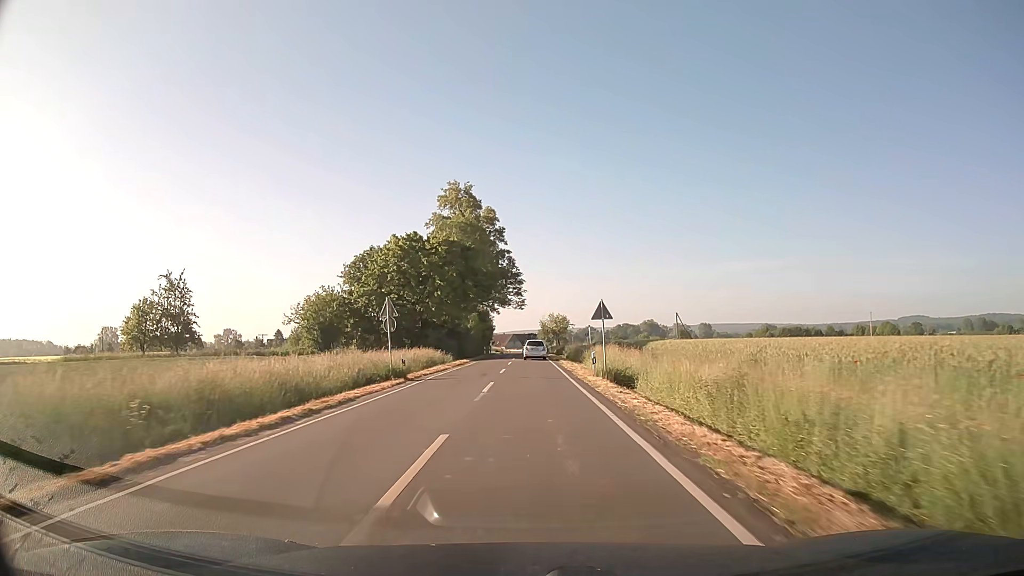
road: secondary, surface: asphalt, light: Day
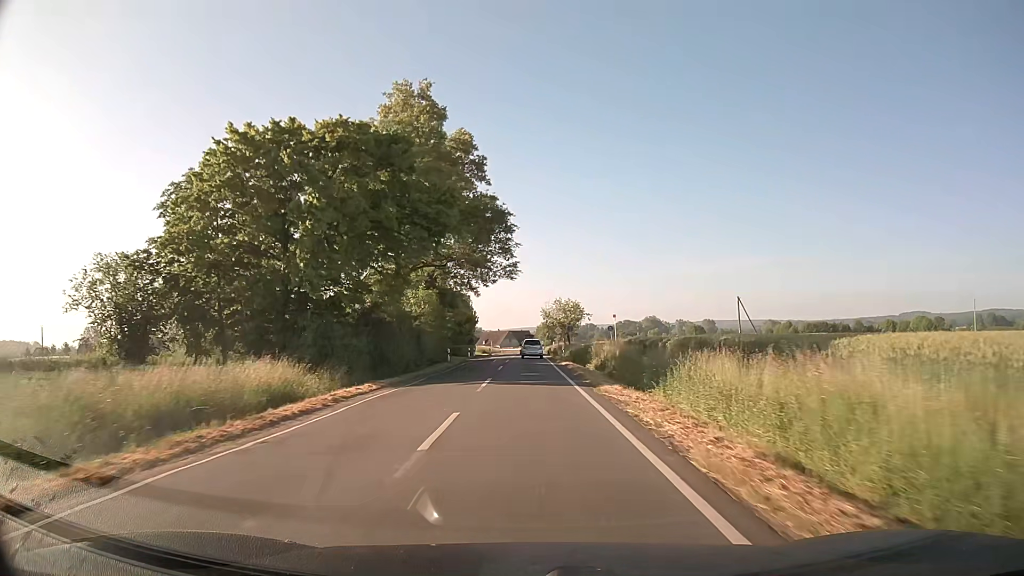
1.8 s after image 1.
(0.0, +32.7) m; 0°
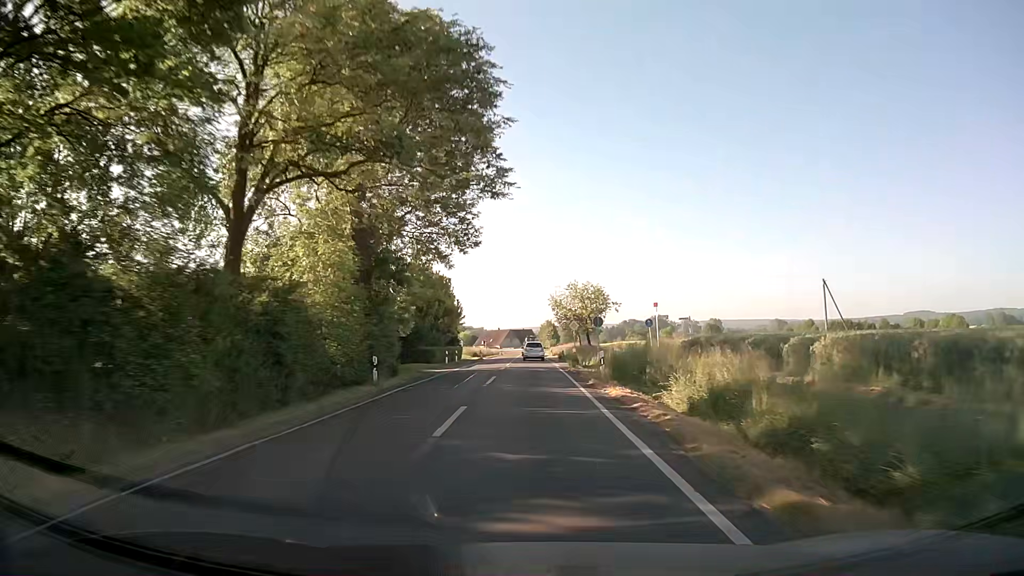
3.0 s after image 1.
(0.0, +21.8) m; 0°
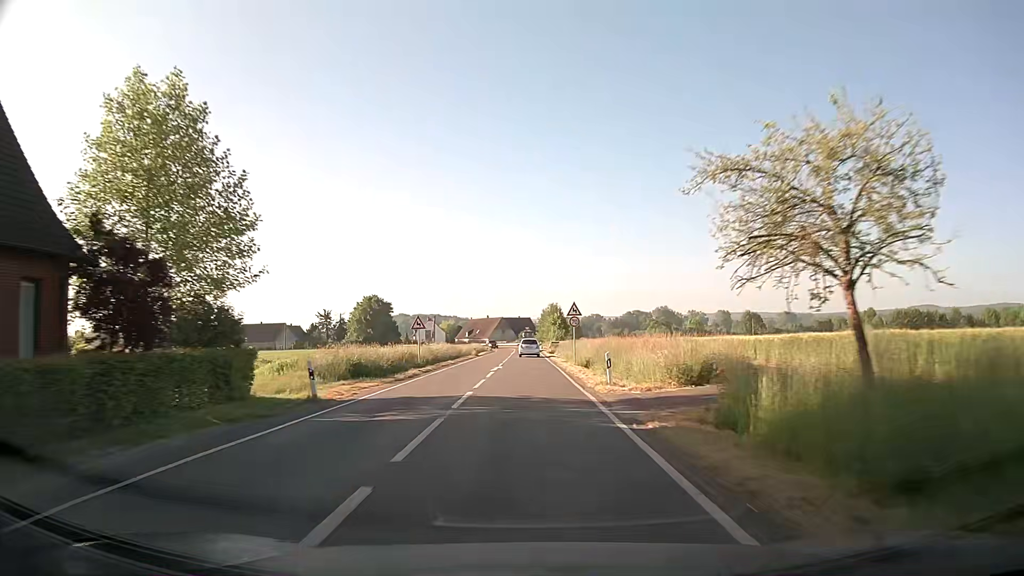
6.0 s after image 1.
(0.0, +54.8) m; 0°
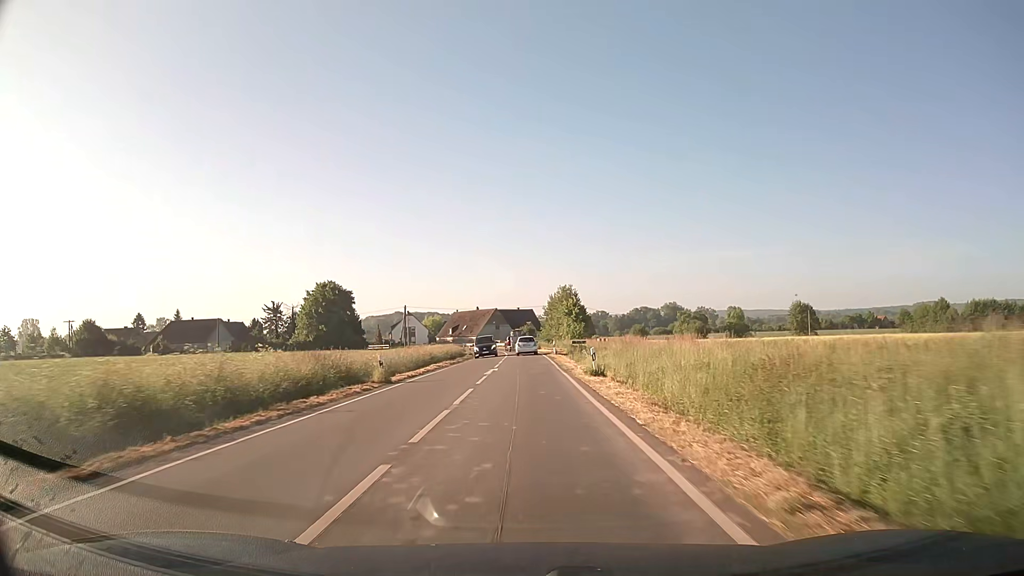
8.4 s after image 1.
(+0.2, +44.0) m; 0°
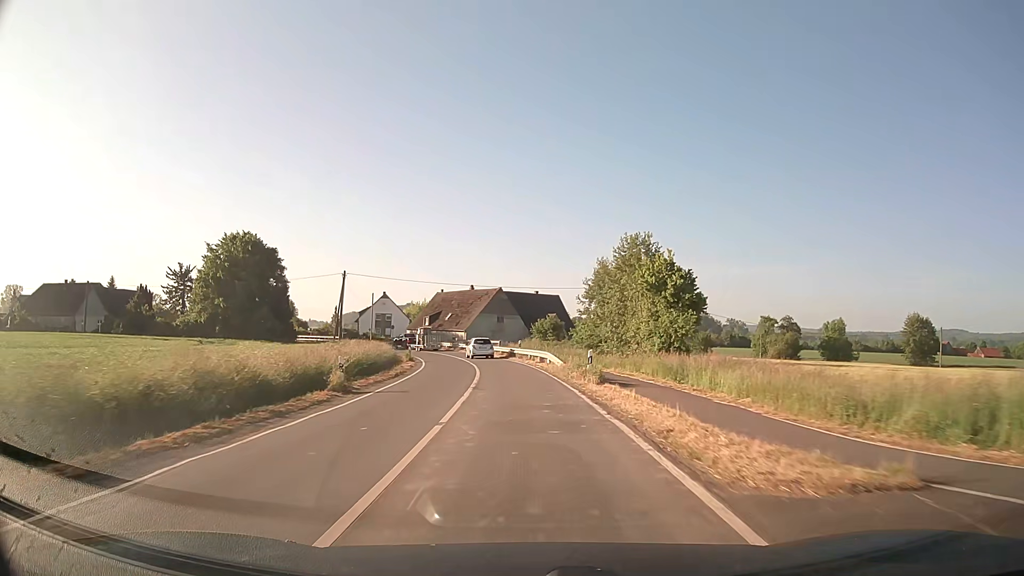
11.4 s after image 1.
(-0.5, +54.8) m; -2°
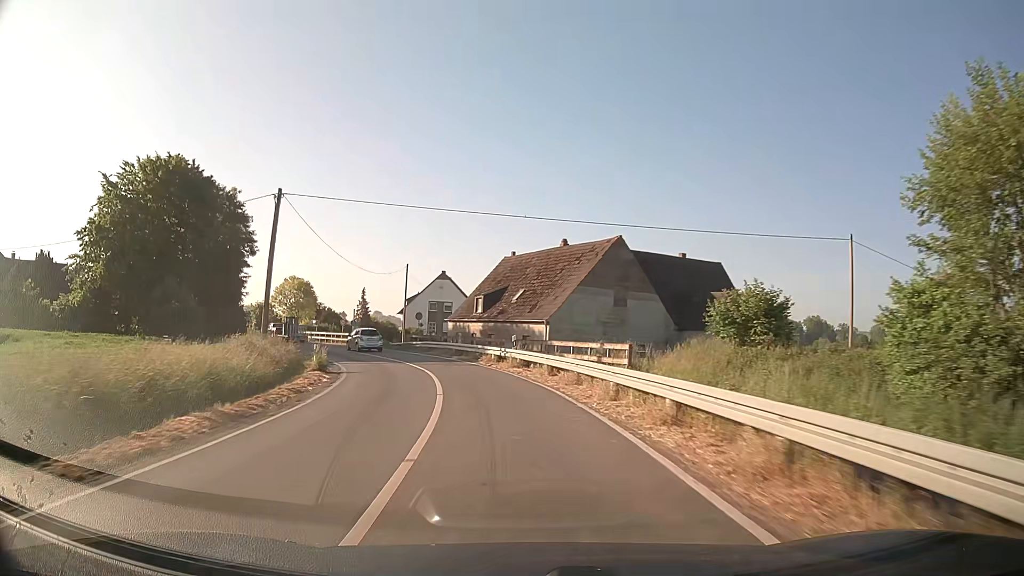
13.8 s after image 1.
(-2.3, +43.6) m; -8°
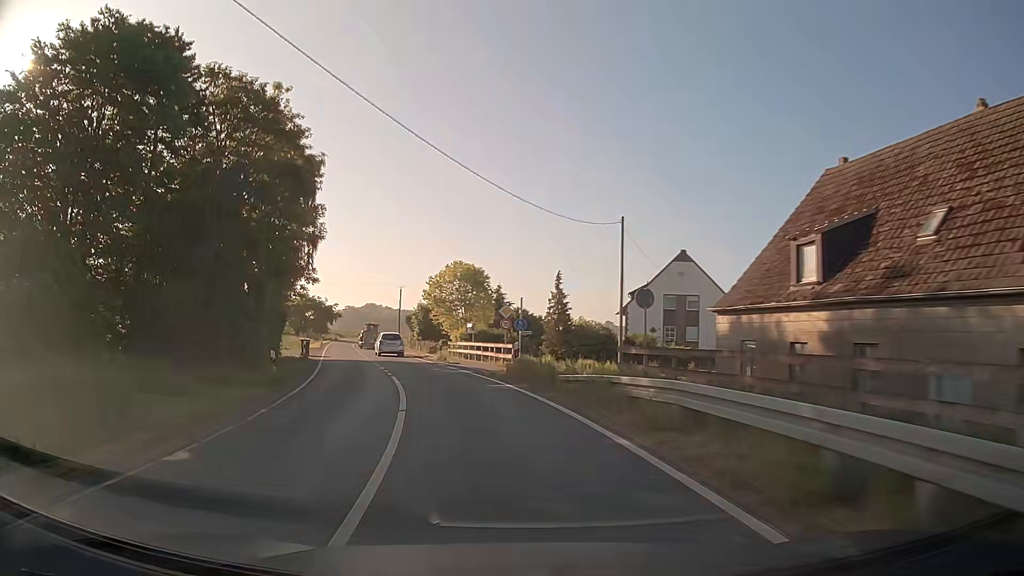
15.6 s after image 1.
(-4.5, +32.1) m; -19°
(-1, +10) (-3, +20) (-5, +29) (-8, +39) (-11, +48) (-14, +58) (-17, +68) (-20, +77) (-23, +87) (-26, +96) m
